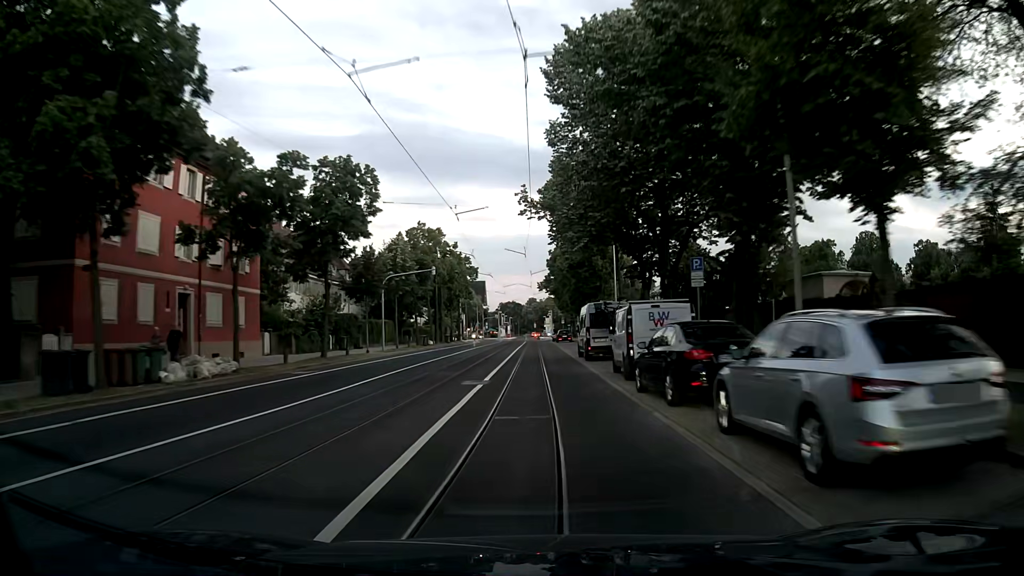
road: secondary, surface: asphalt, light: Sunrise
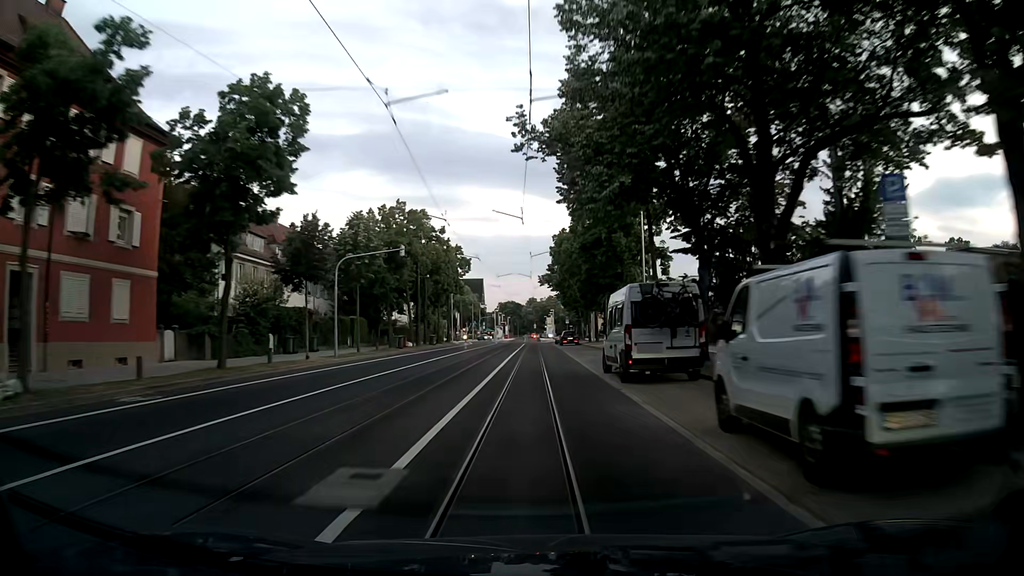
(+0.1, +12.3) m; +1°
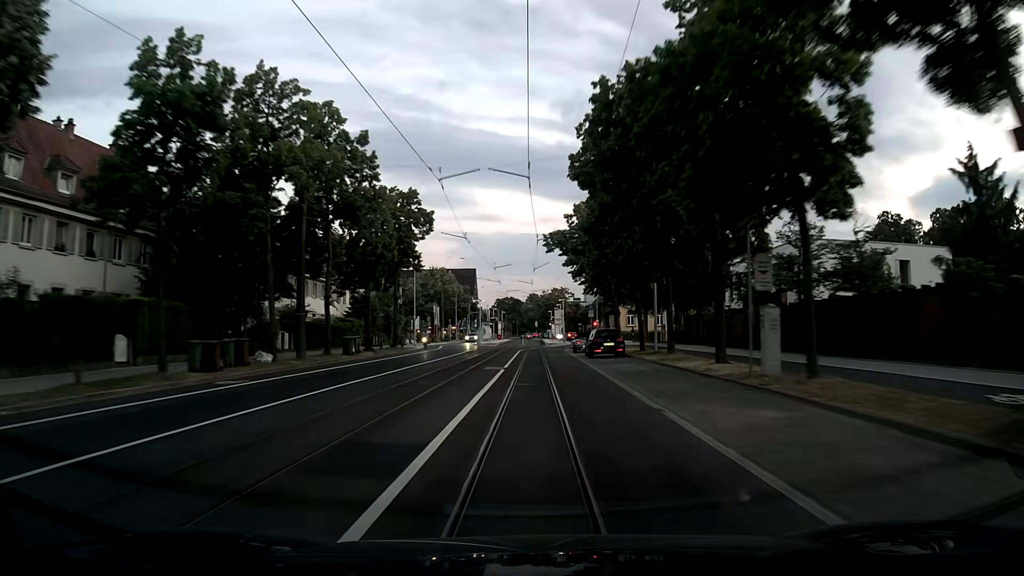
(-0.1, +33.4) m; 0°
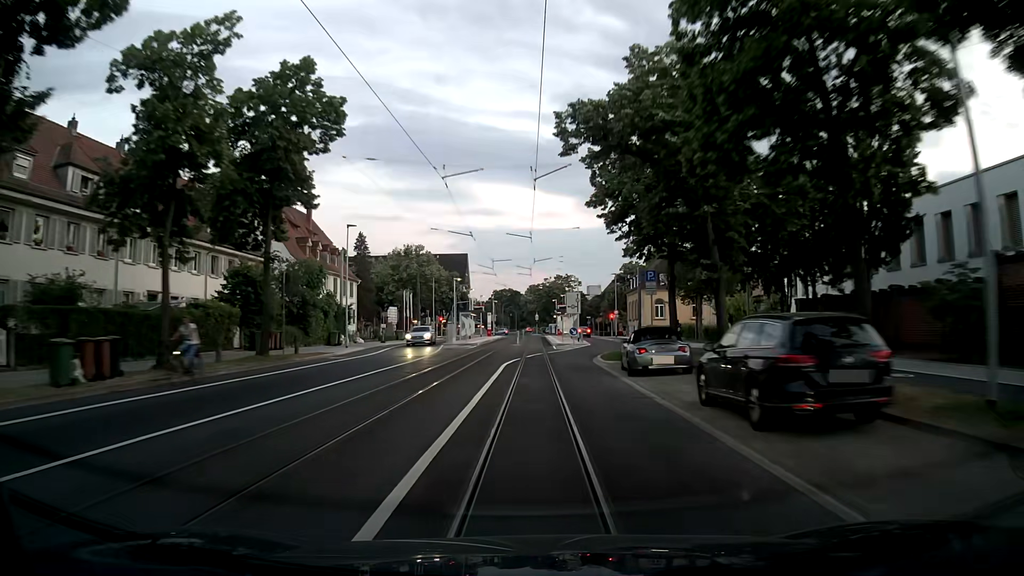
(0.0, +25.5) m; 0°
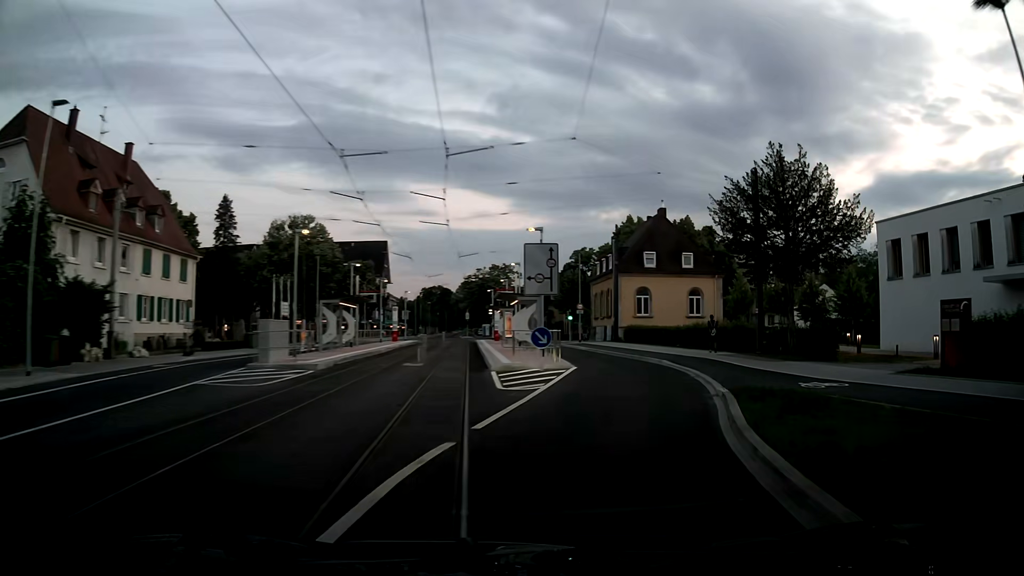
(+0.5, +26.9) m; +5°
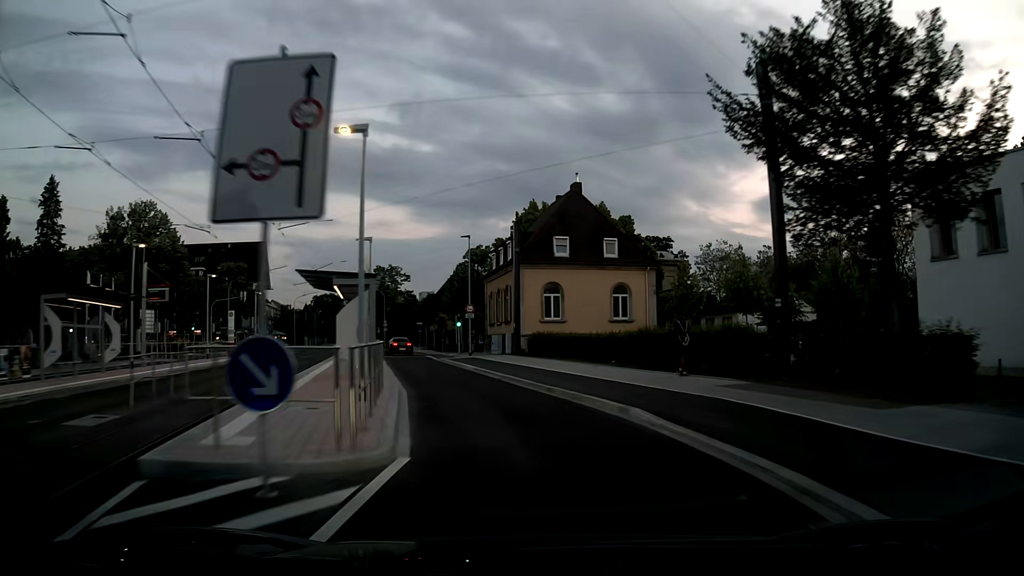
(+1.6, +14.2) m; +9°
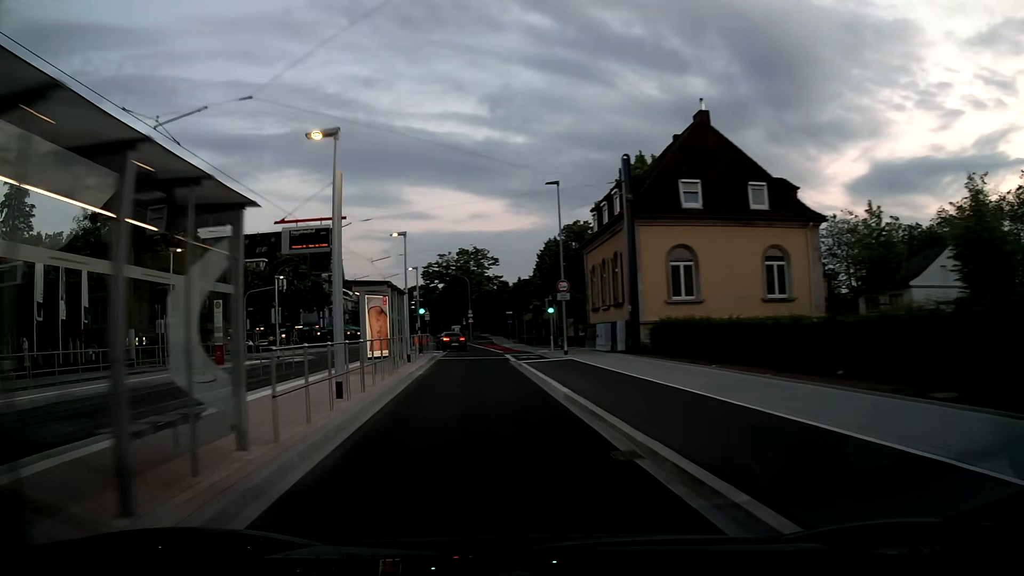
(-0.8, +14.4) m; -9°
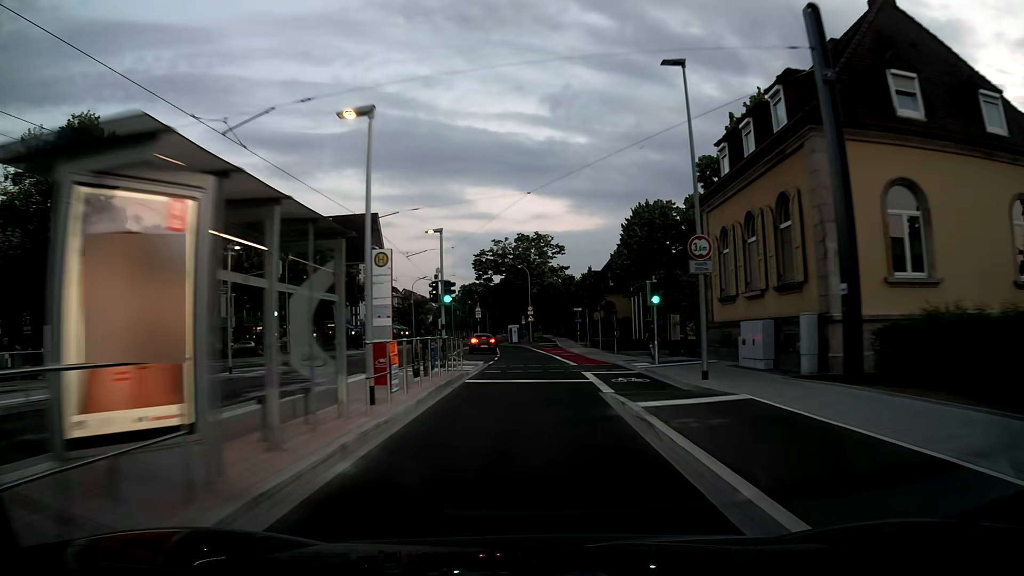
(-1.1, +15.2) m; -5°
(0, +10) (0, +20) (0, +30) (0, +40) (-1, +50) (-1, +60) (-3, +70) (-5, +80) (-6, +90) (-6, +100) m
